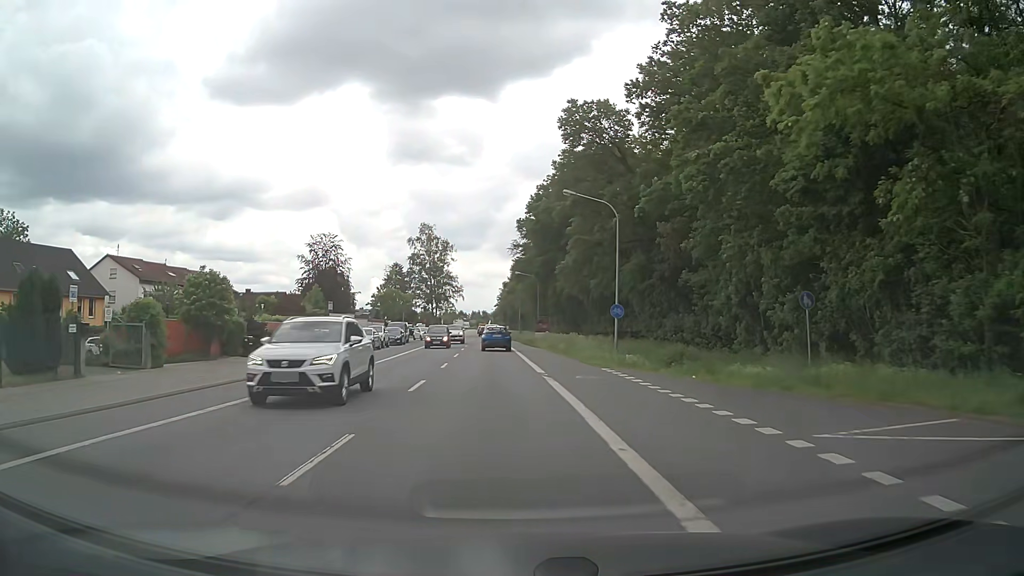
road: primary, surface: asphalt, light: Day
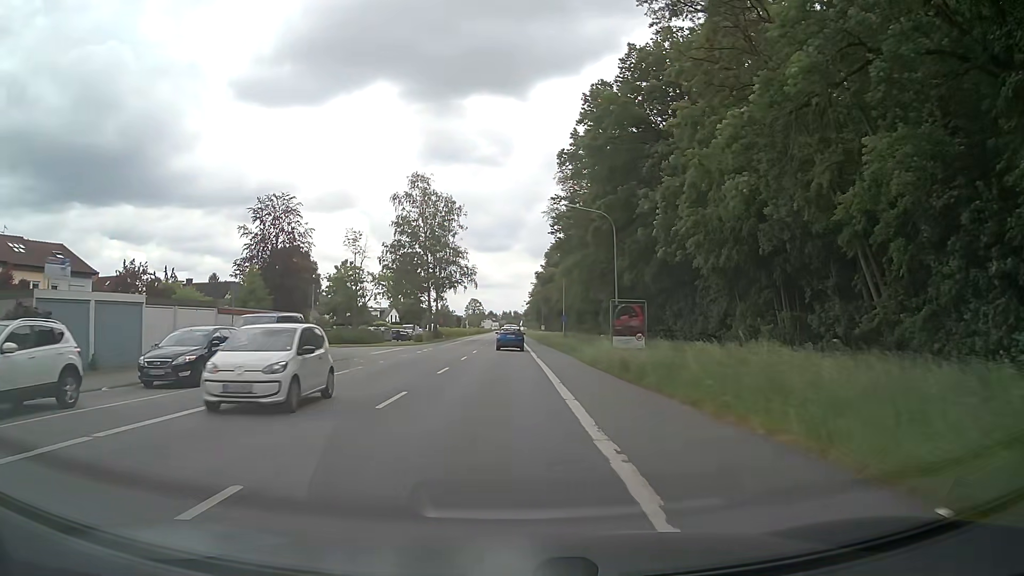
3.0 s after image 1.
(-0.9, +40.5) m; -3°
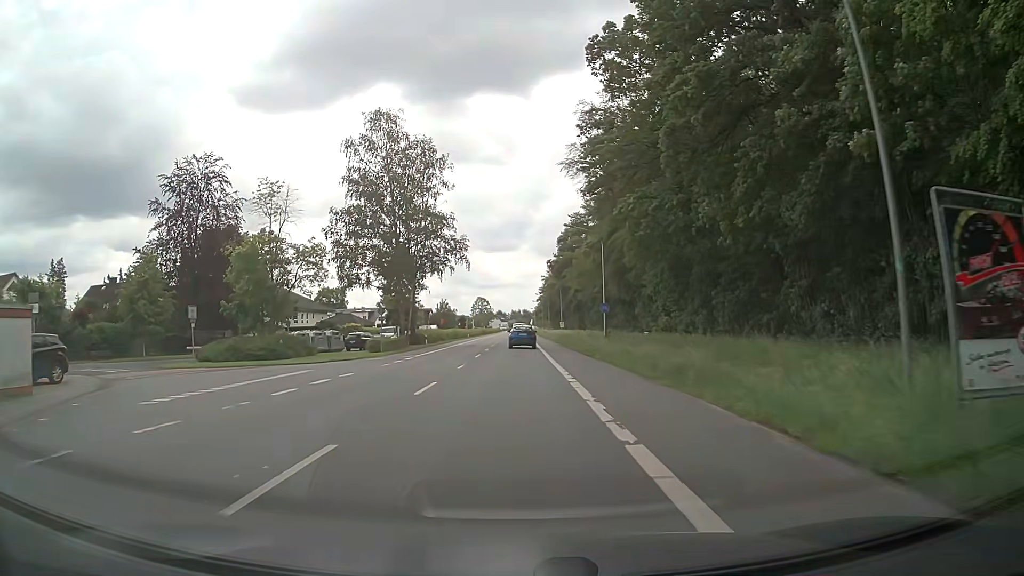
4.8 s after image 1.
(-0.1, +24.9) m; 0°
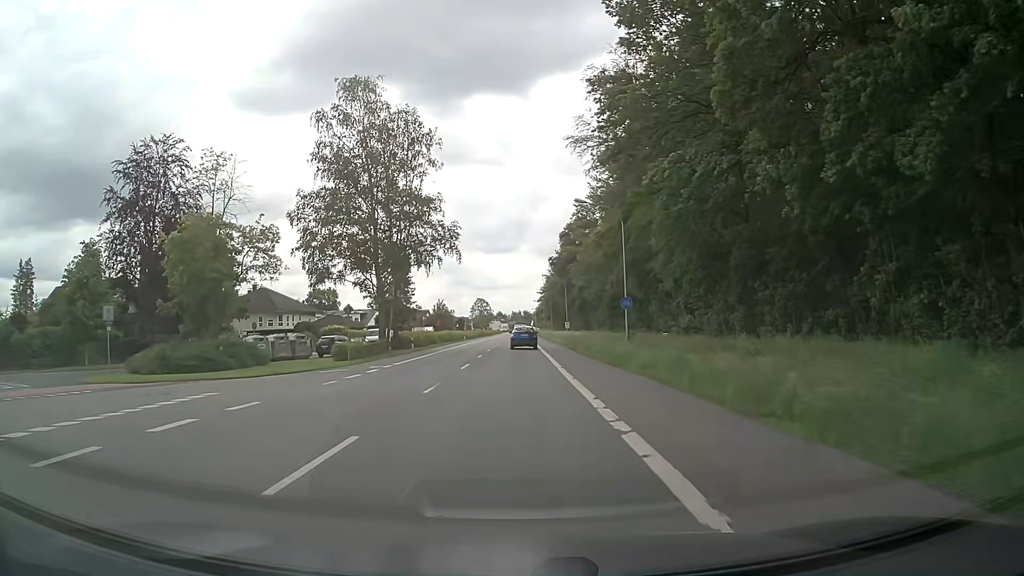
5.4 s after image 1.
(0.0, +8.3) m; 0°
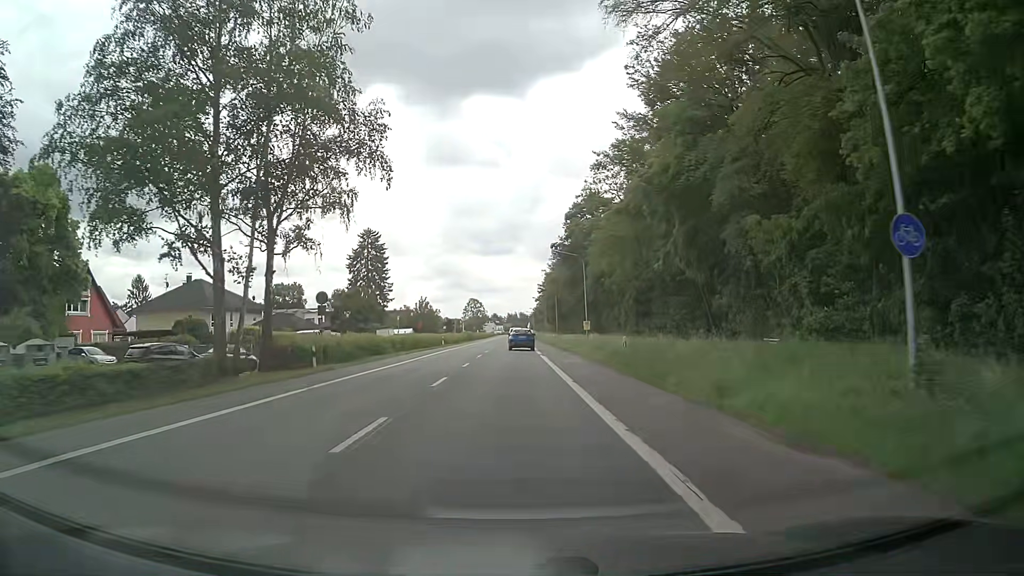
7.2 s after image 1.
(0.0, +25.1) m; 0°
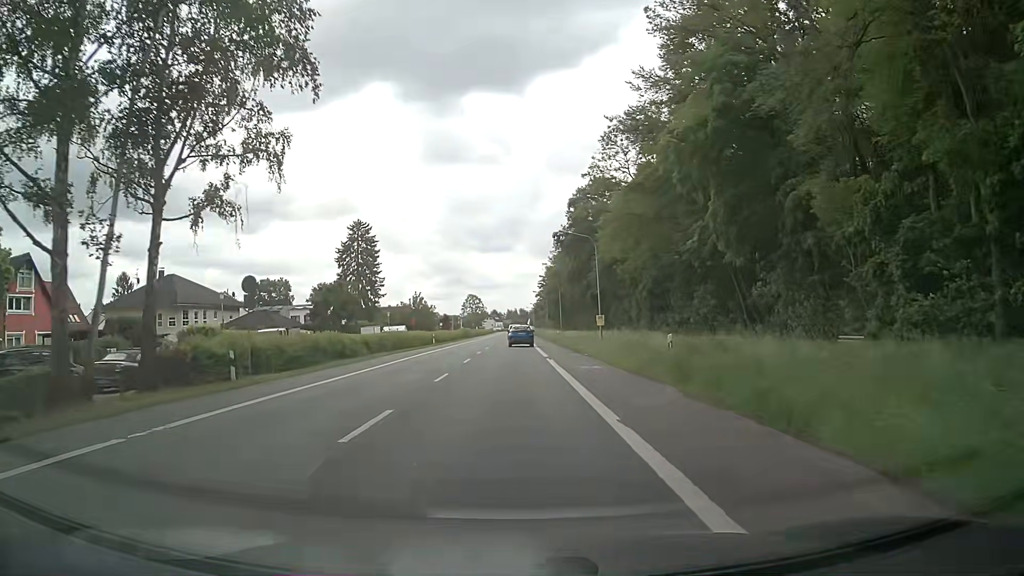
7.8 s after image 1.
(0.0, +8.5) m; 0°
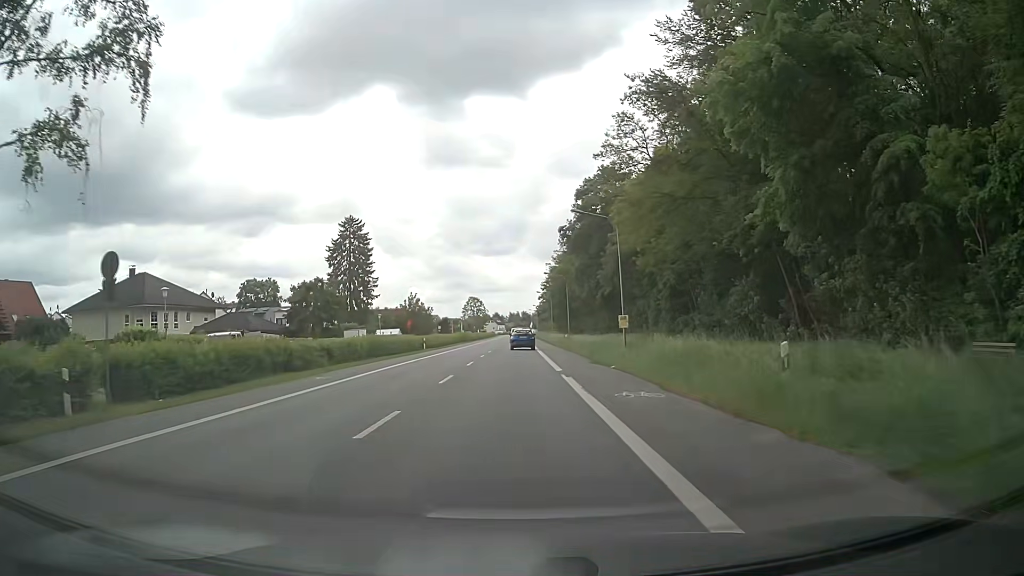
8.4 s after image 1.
(0.0, +8.5) m; 0°
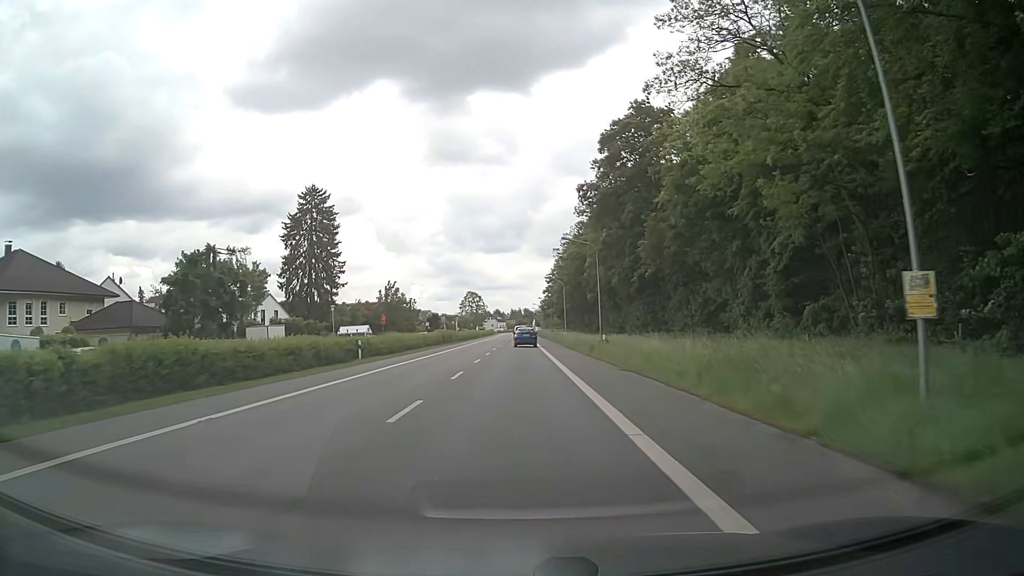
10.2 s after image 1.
(-0.2, +25.8) m; 0°
(0, +10) (0, +20) (0, +30) (0, +40) (0, +50) (0, +60) (0, +70) (+1, +80) (+1, +90) (+1, +100) m
